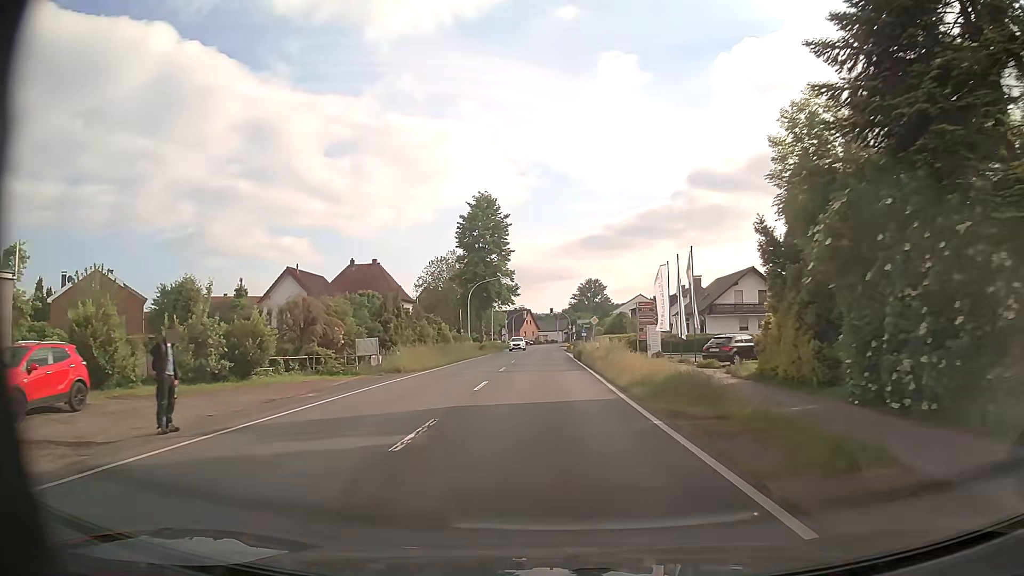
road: primary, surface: asphalt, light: Day
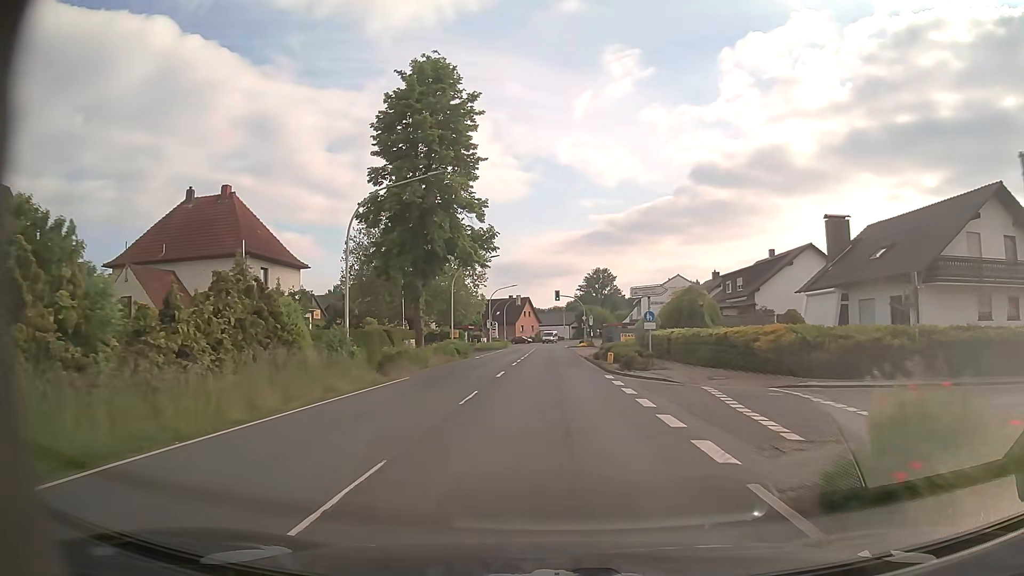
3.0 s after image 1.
(-0.6, +40.3) m; -1°
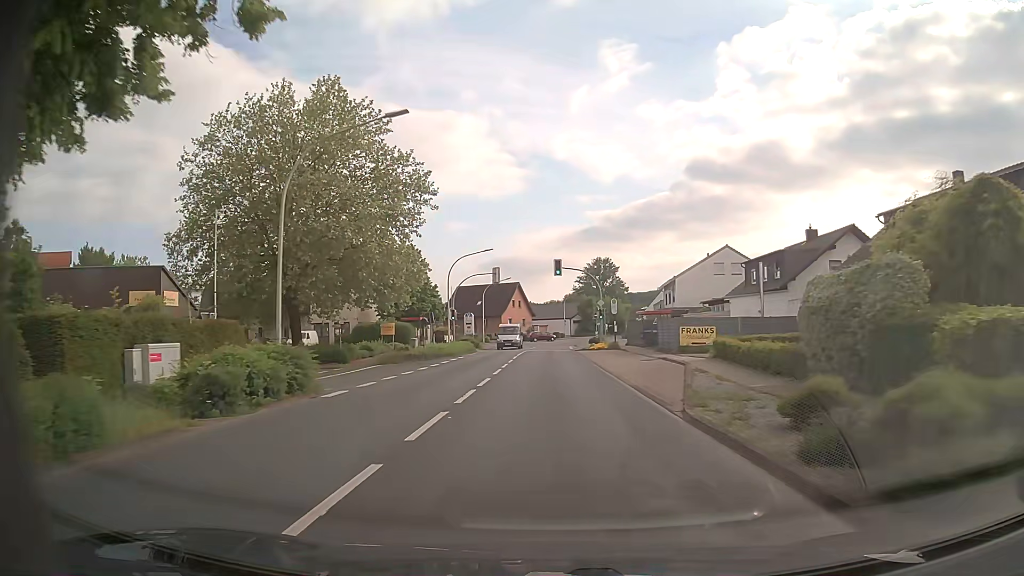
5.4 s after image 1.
(0.0, +32.4) m; 0°
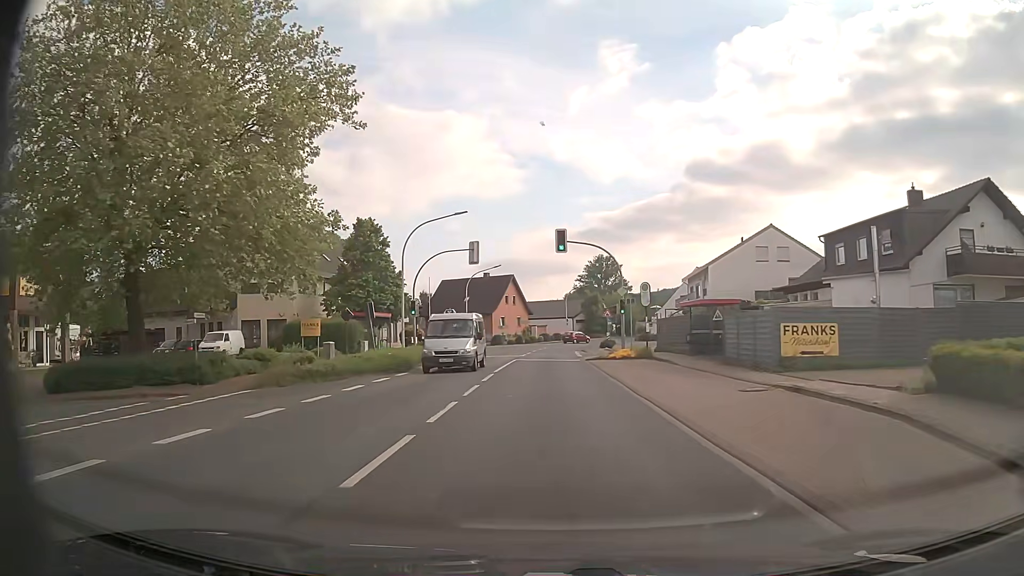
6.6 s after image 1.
(0.0, +16.2) m; 0°
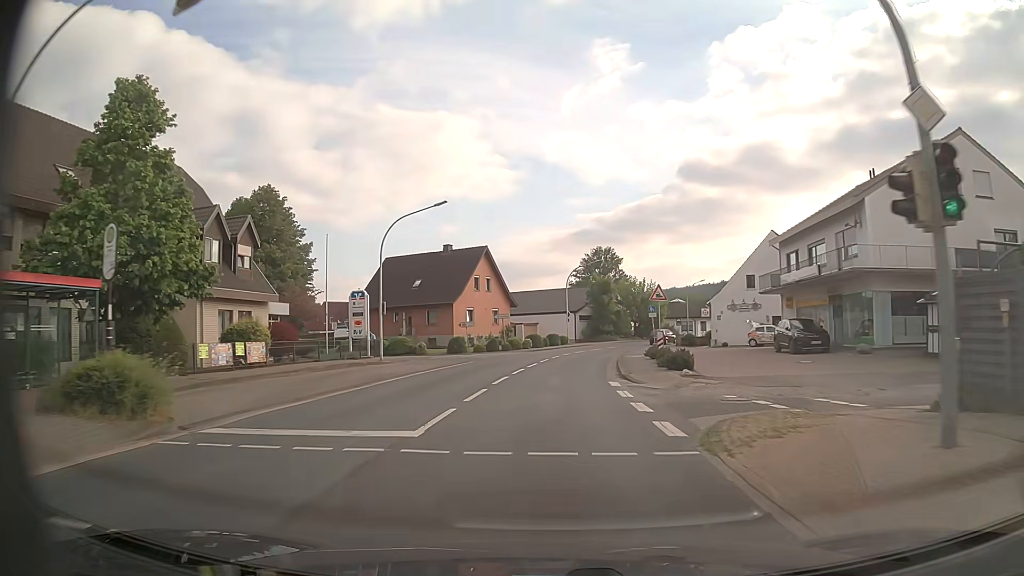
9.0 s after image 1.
(+0.1, +32.5) m; +1°
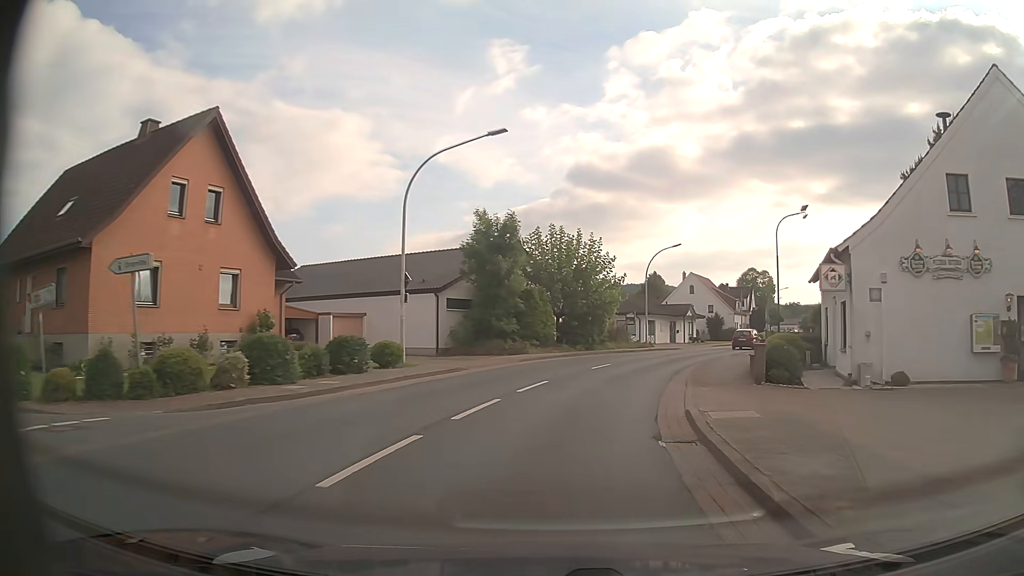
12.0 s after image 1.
(+2.4, +40.2) m; +9°
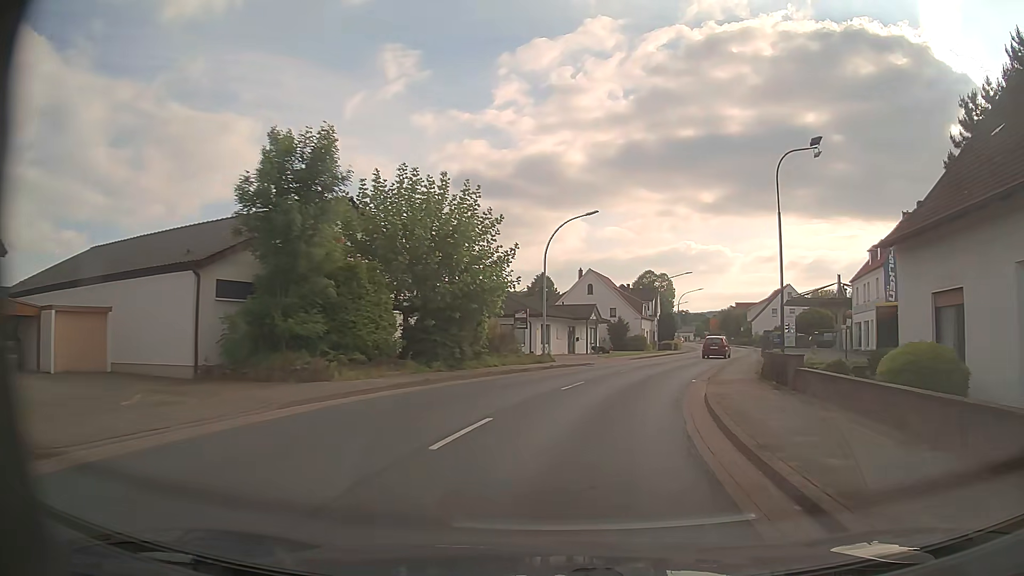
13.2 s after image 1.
(+1.2, +16.0) m; +9°
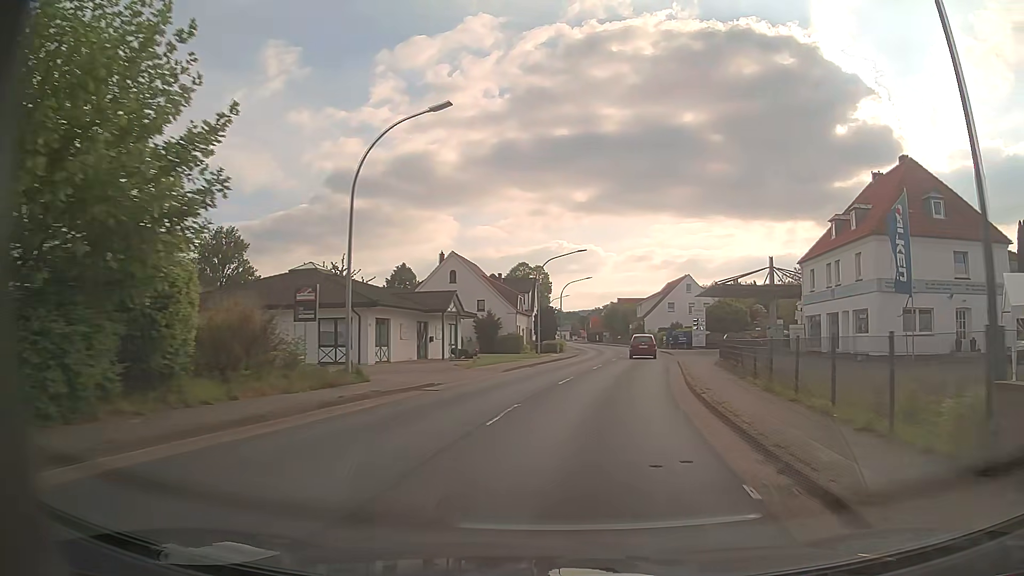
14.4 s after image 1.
(+1.6, +15.9) m; +11°
(+1, +10) (+2, +20) (+4, +30) (+5, +40) (+7, +49) (+8, +59) (+9, +69) (+9, +79) (+9, +89) (+9, +99) m
